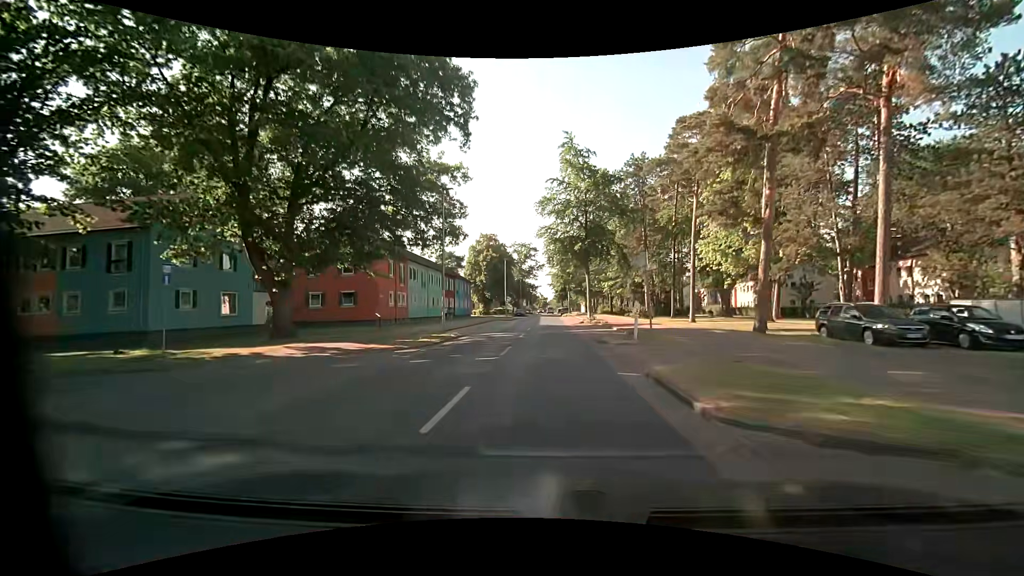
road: tertiary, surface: asphalt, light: Day
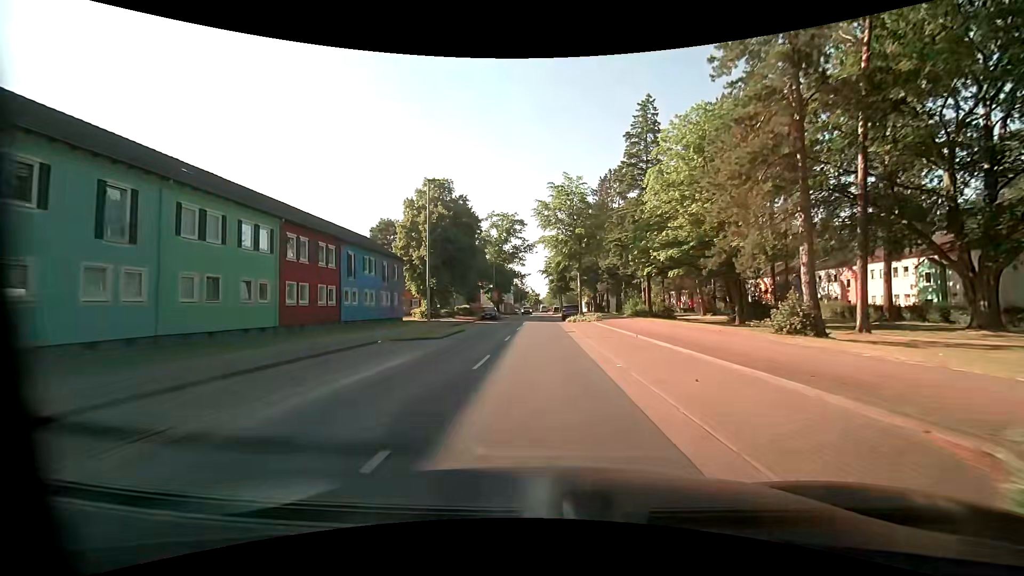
(+0.1, +39.8) m; 0°
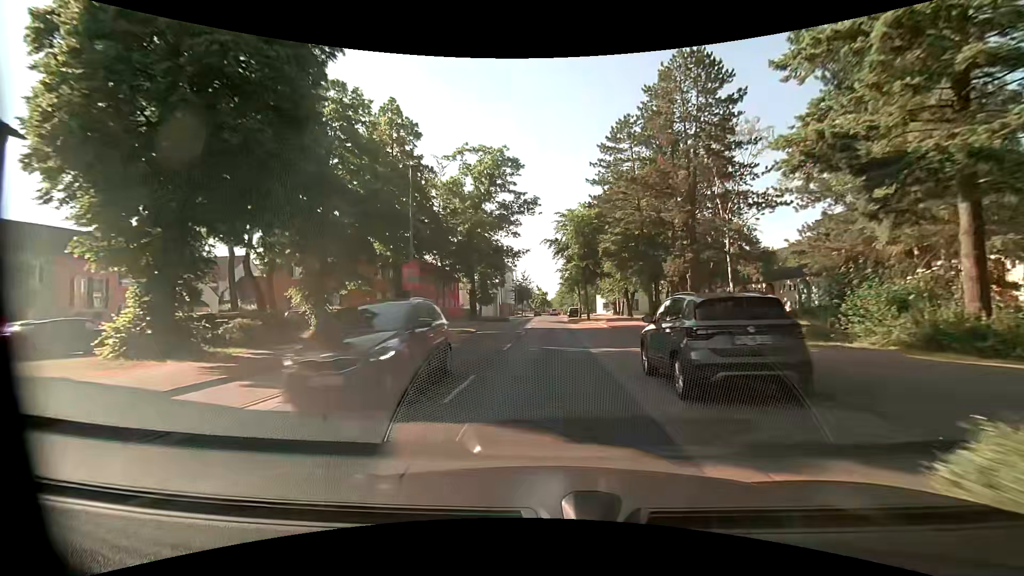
(0.0, +39.7) m; -1°
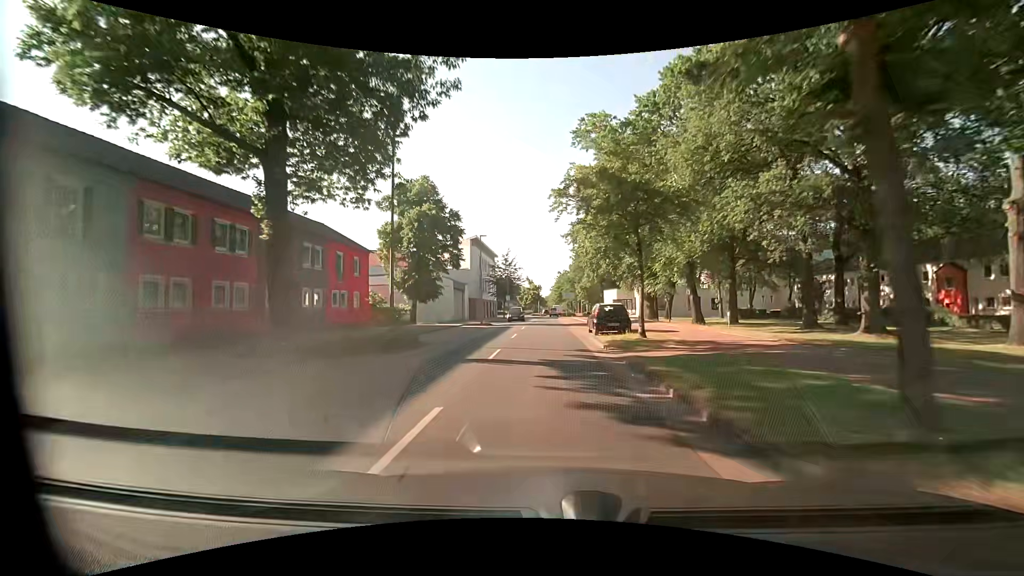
(+0.3, +39.7) m; 0°
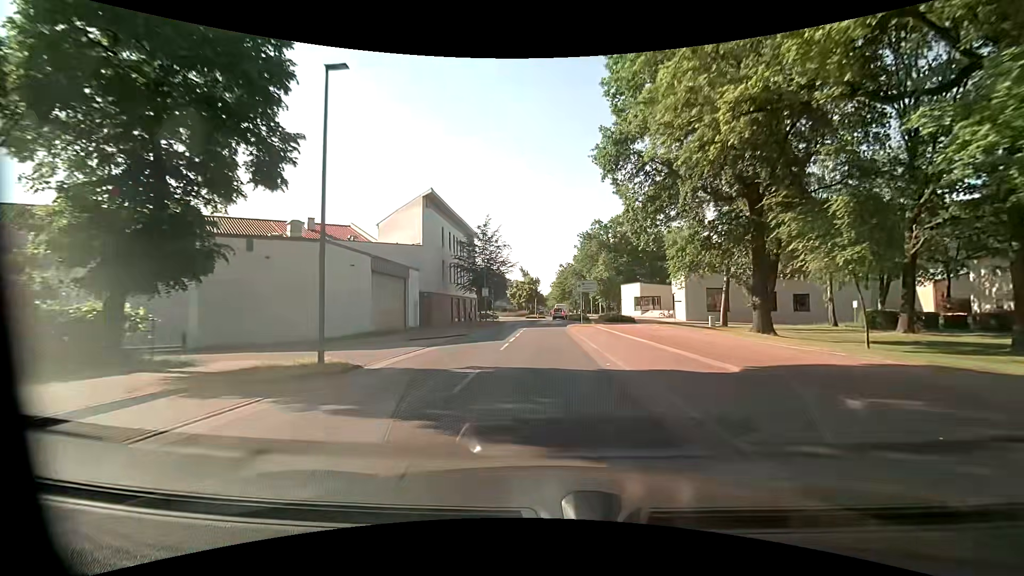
(+0.3, +31.7) m; 0°
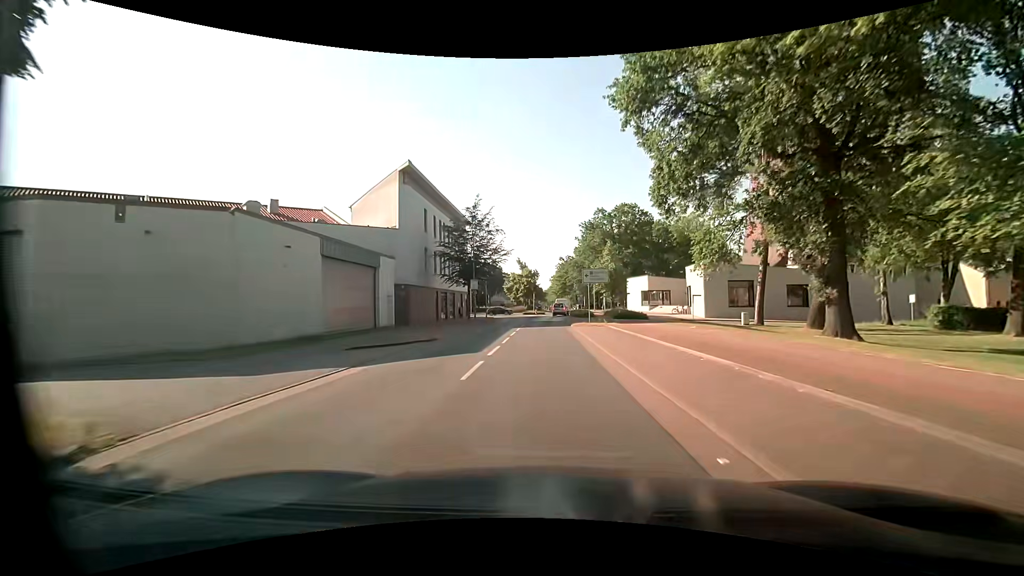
(0.0, +7.9) m; 0°
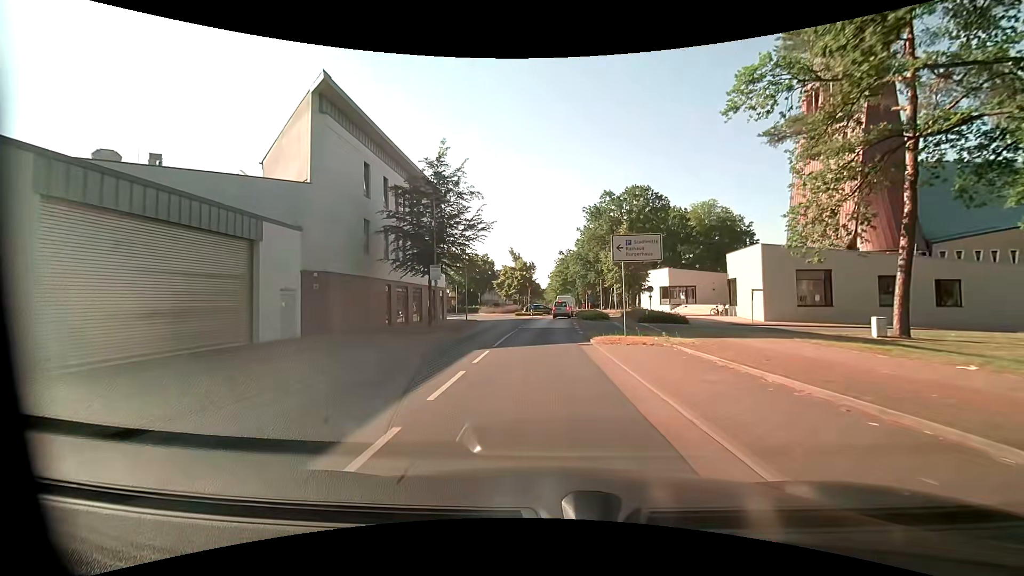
(0.0, +15.6) m; 0°
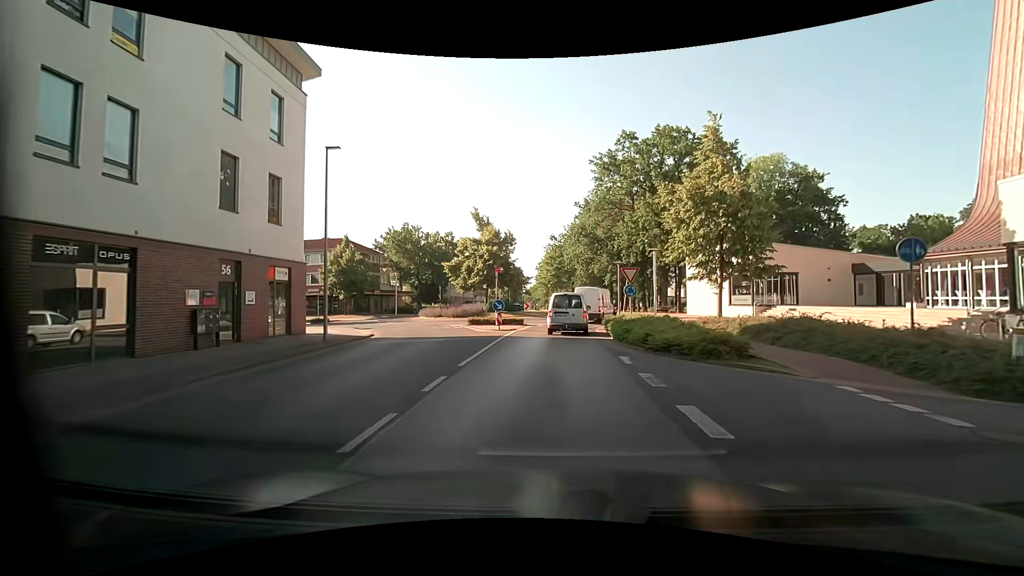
(+0.3, +31.0) m; +2°
